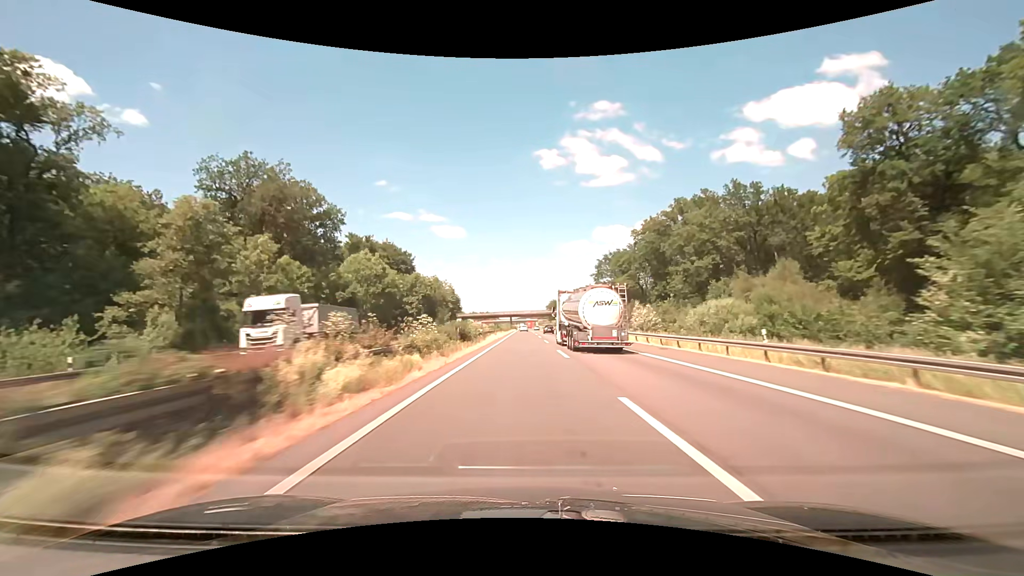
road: motorway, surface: asphalt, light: Day
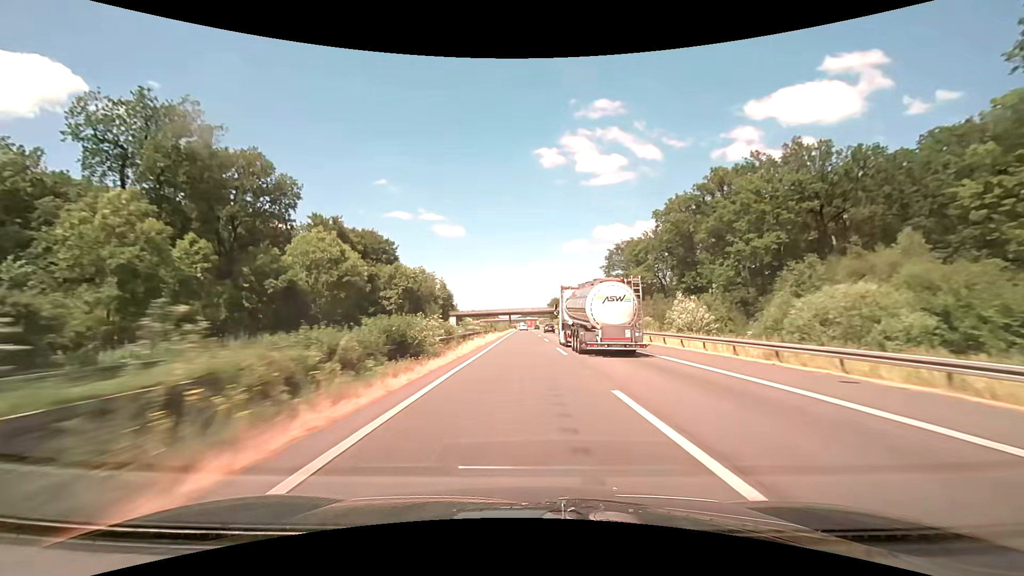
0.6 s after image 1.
(+0.1, +17.0) m; 0°
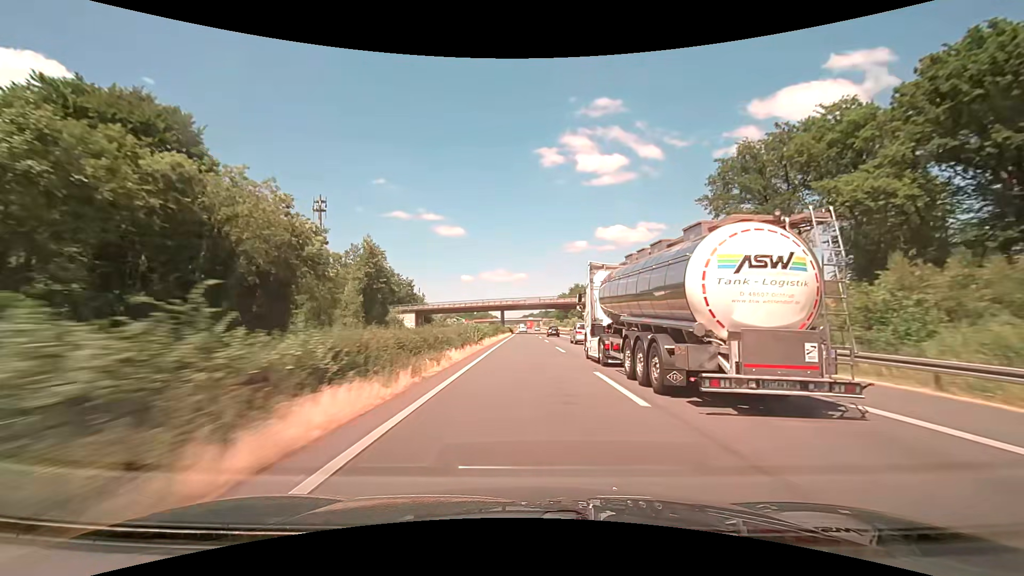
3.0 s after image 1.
(-0.3, +67.7) m; 0°
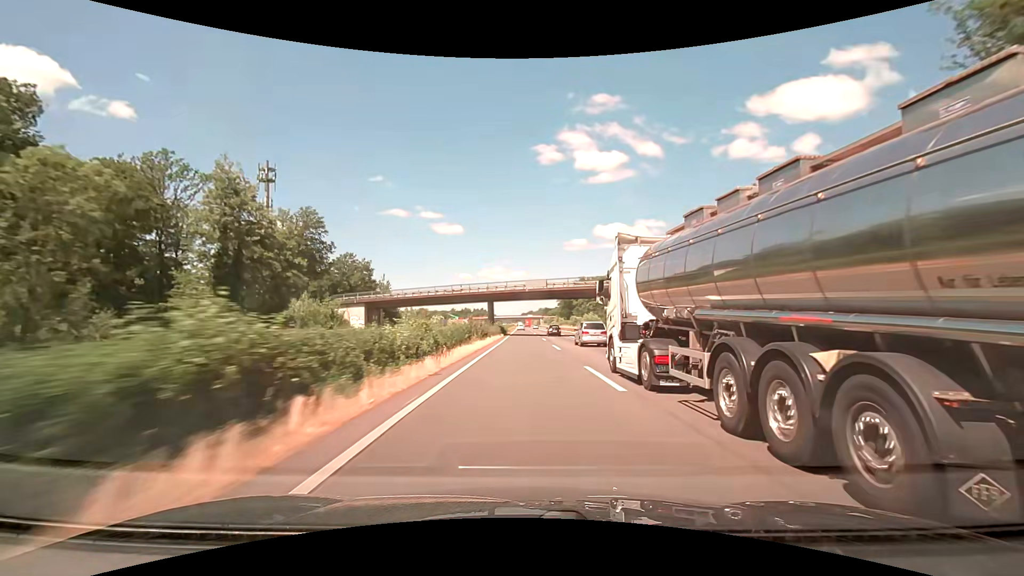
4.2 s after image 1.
(0.0, +33.8) m; 0°
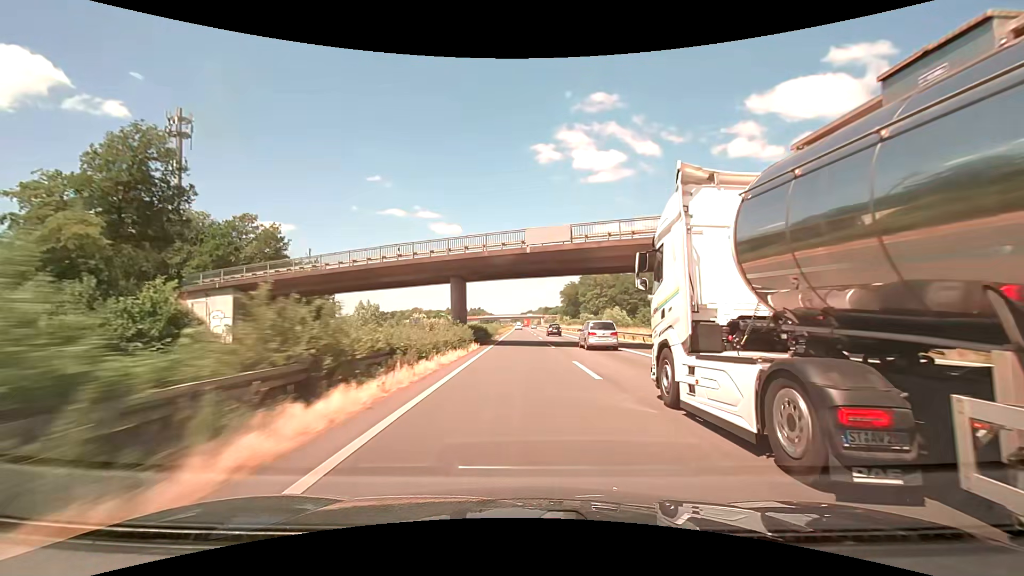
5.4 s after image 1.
(0.0, +33.8) m; 0°
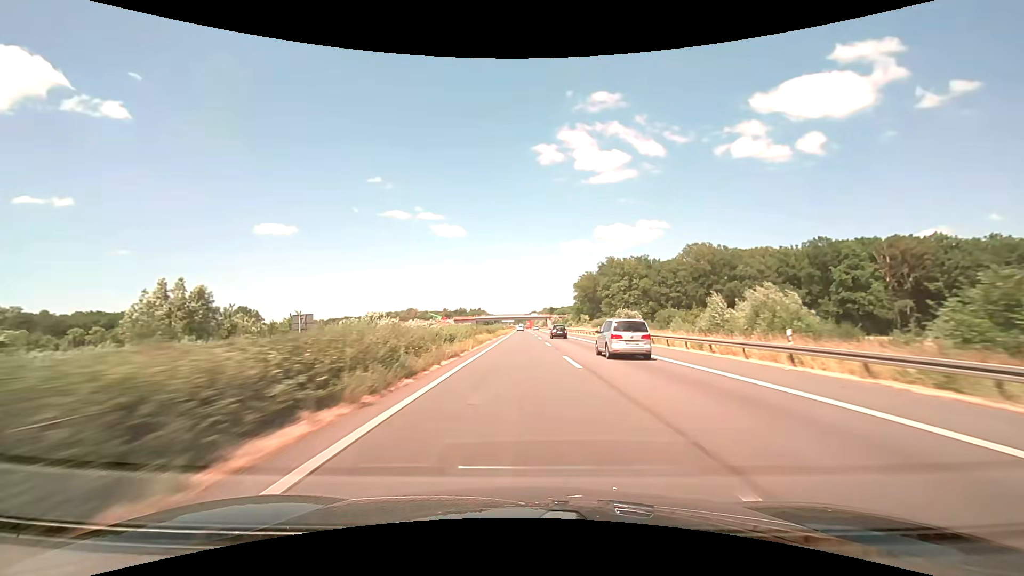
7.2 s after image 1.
(0.0, +50.5) m; 0°
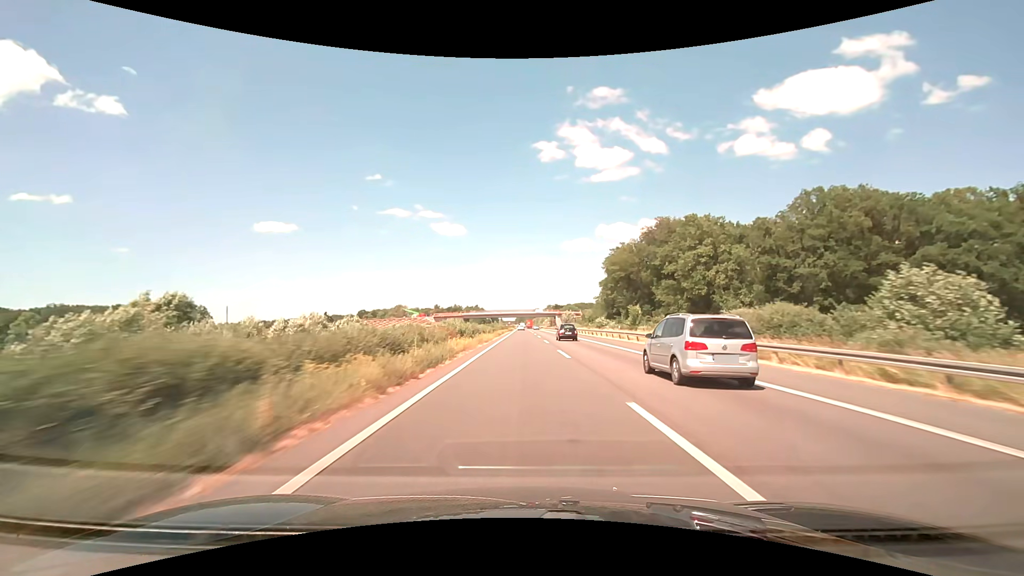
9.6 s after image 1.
(-0.5, +67.0) m; 0°
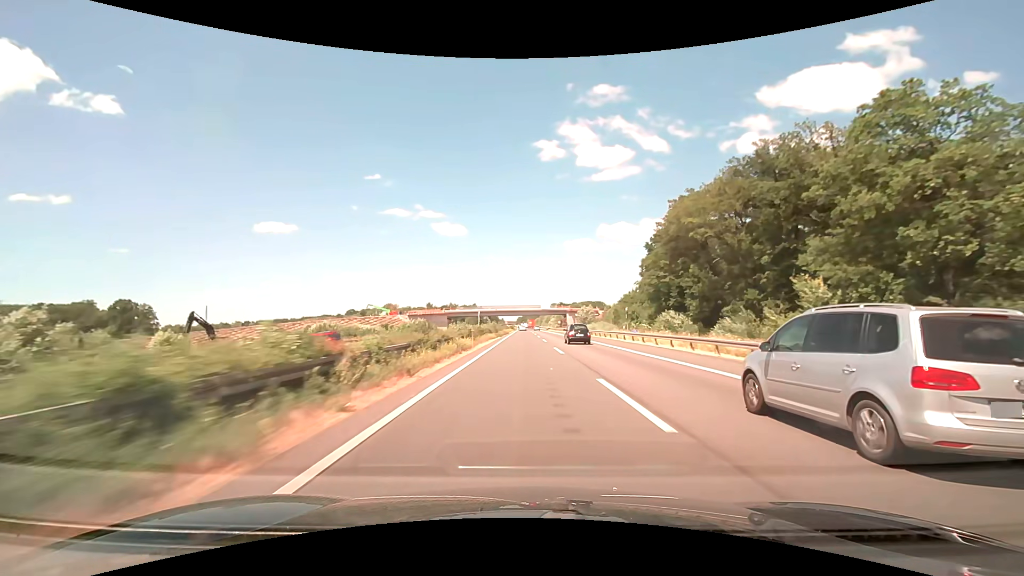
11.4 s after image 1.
(-0.1, +50.3) m; 0°
(0, +10) (0, +20) (0, +30) (0, +40) (0, +50) (0, +60) (0, +70) (0, +80) (0, +90) (0, +100) m
